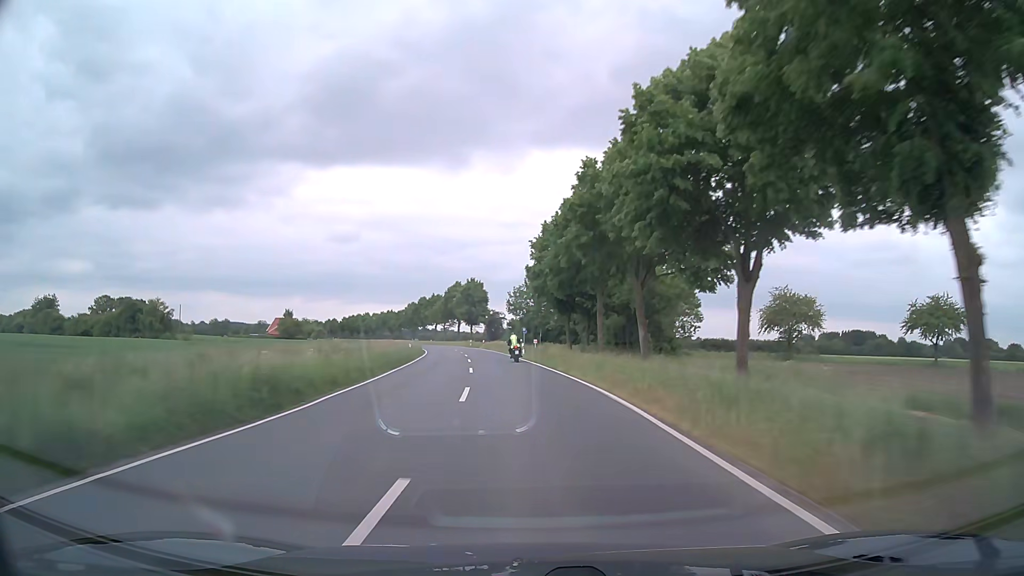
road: secondary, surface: asphalt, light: Day
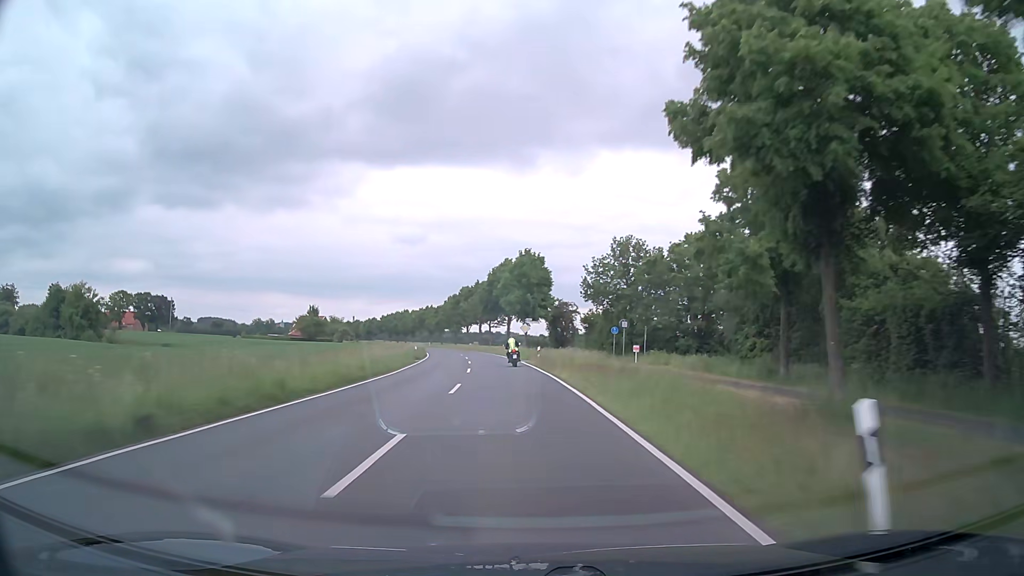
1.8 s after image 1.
(-2.3, +44.9) m; -5°
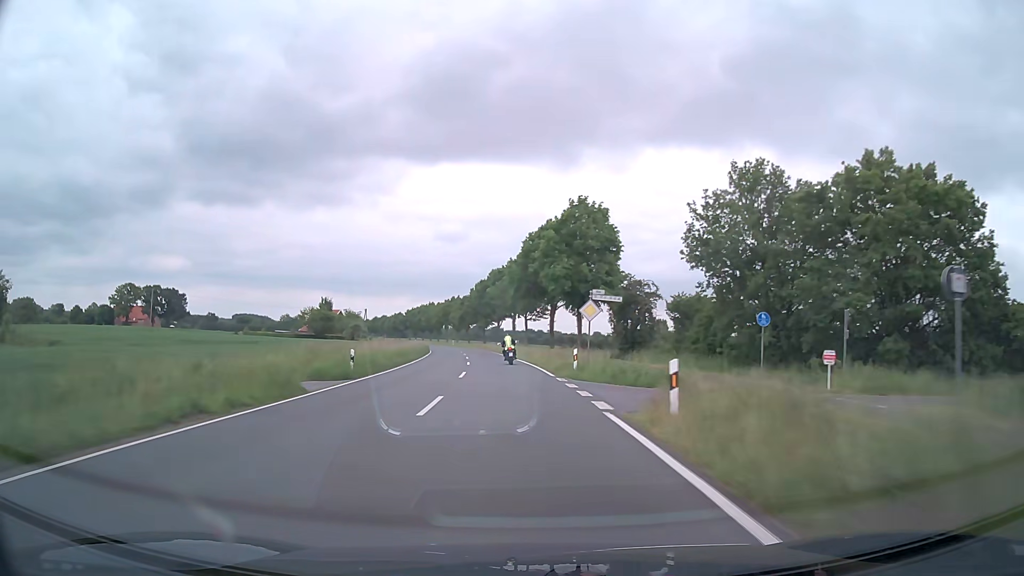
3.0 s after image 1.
(-1.0, +30.1) m; -4°
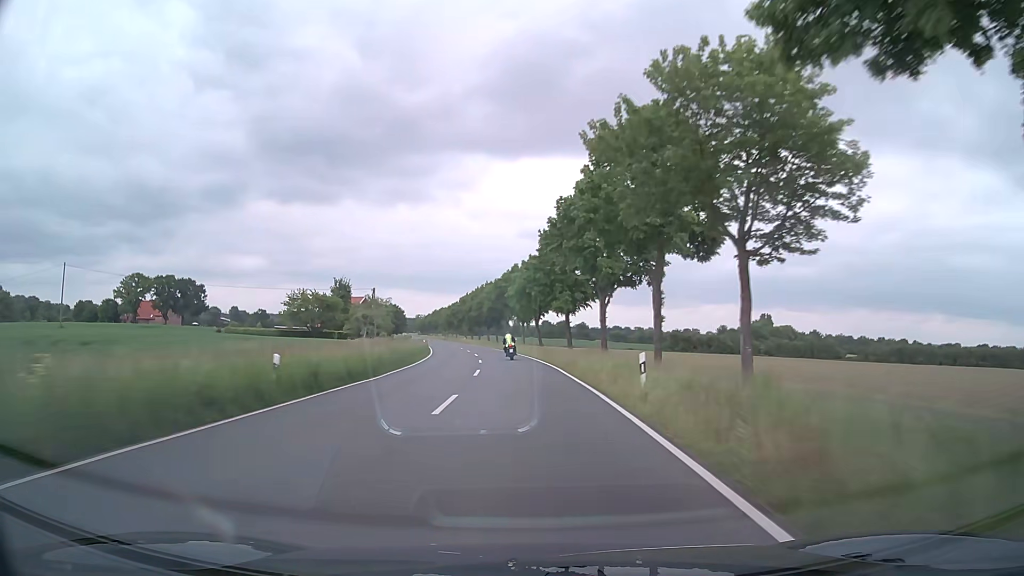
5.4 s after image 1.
(-3.9, +60.2) m; -7°
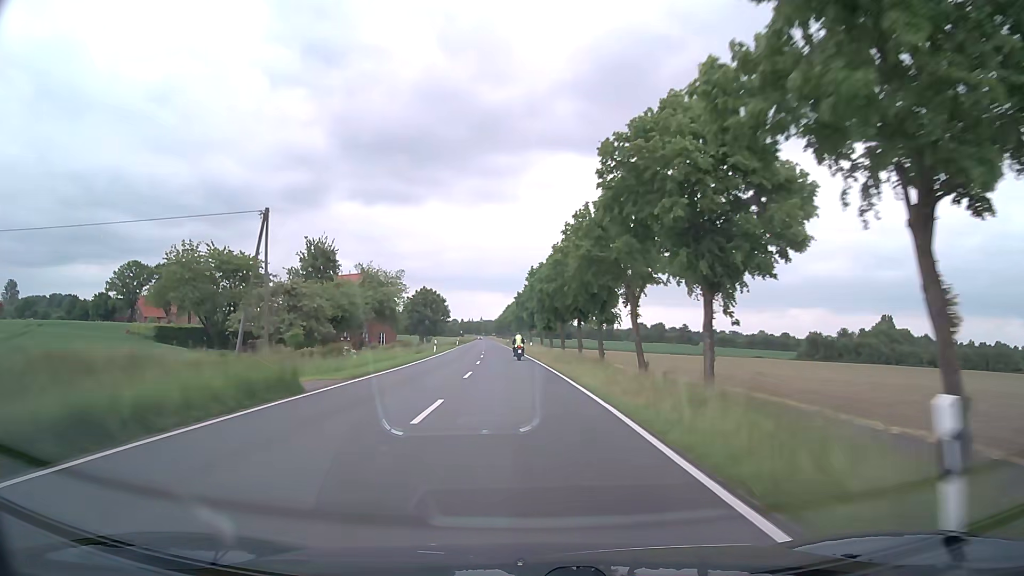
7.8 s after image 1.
(-3.8, +61.4) m; -7°
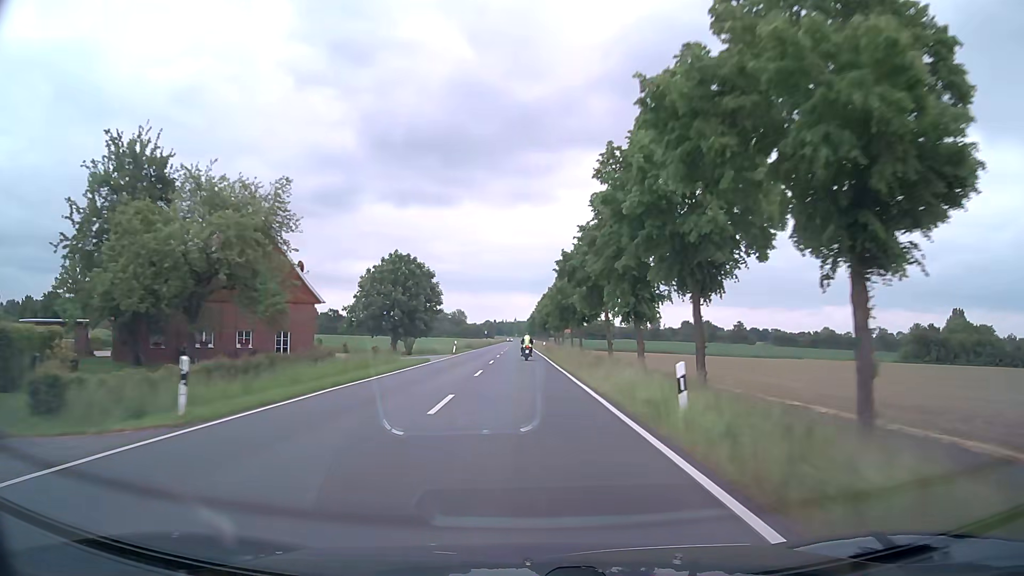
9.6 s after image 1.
(-1.6, +46.7) m; -3°
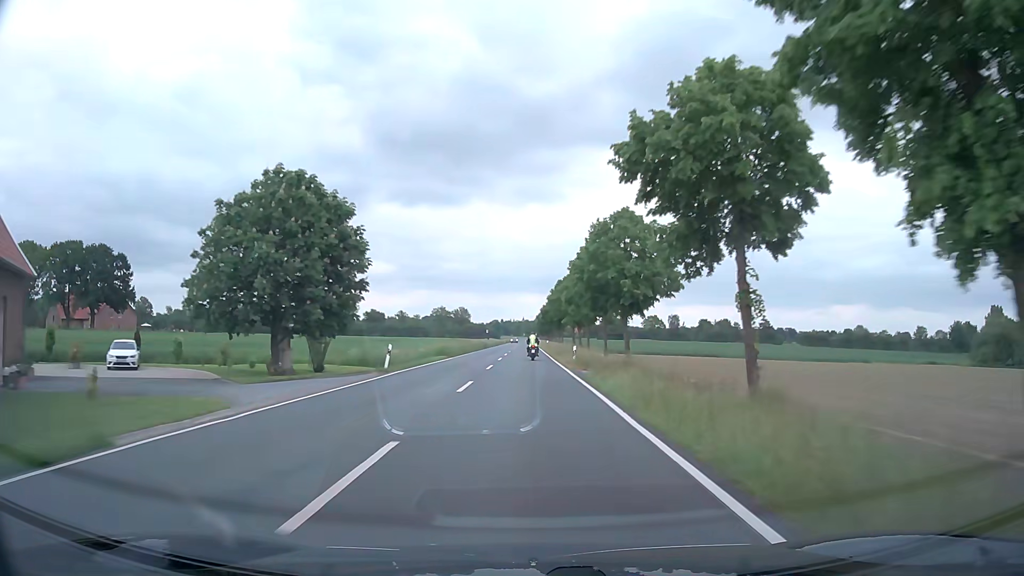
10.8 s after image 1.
(-0.3, +31.4) m; -1°
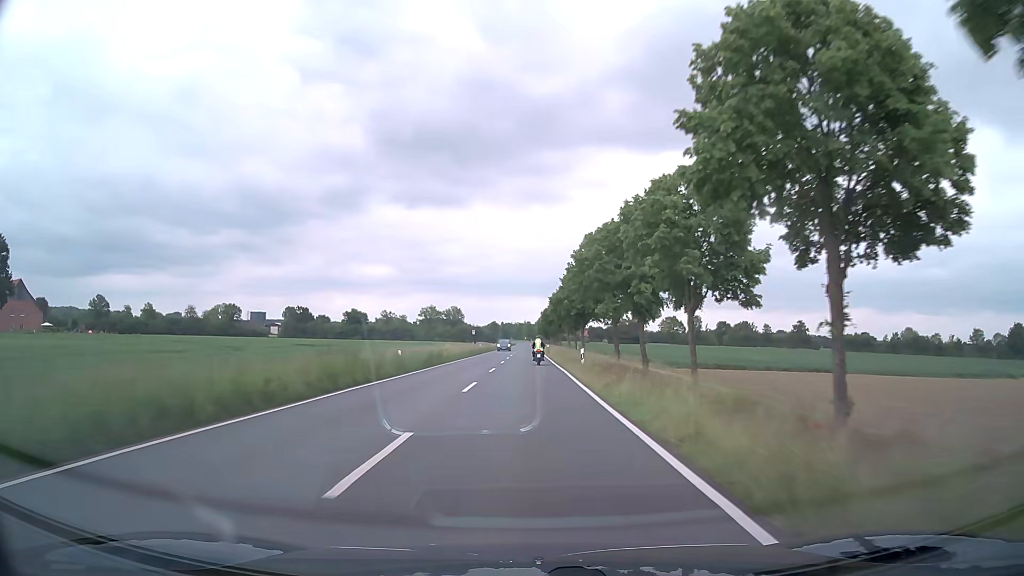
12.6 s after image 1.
(0.0, +46.9) m; 0°
(0, +10) (0, +20) (0, +30) (0, +40) (0, +50) (0, +60) (0, +70) (0, +80) (0, +90) (0, +100) m
